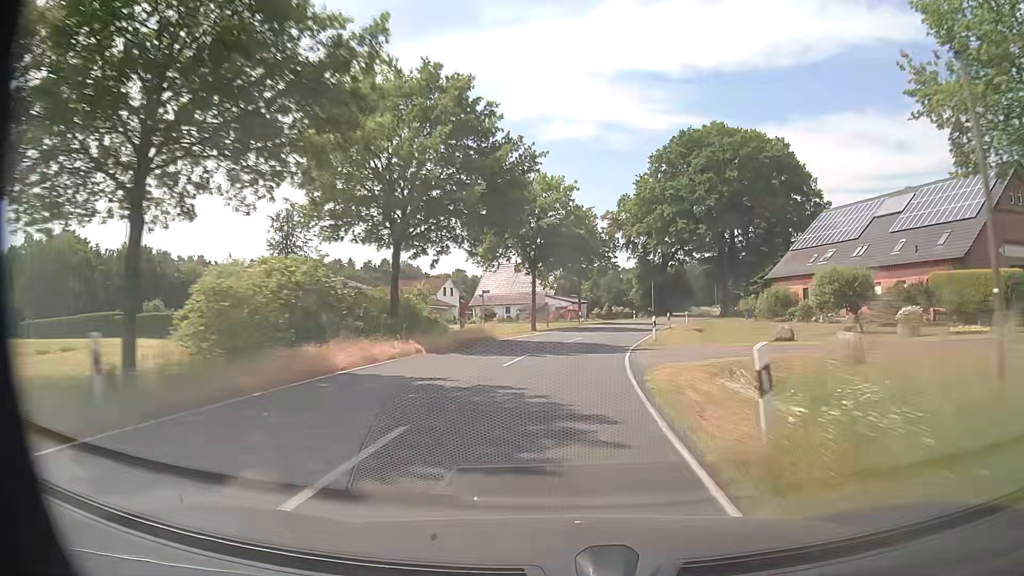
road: secondary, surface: asphalt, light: Day
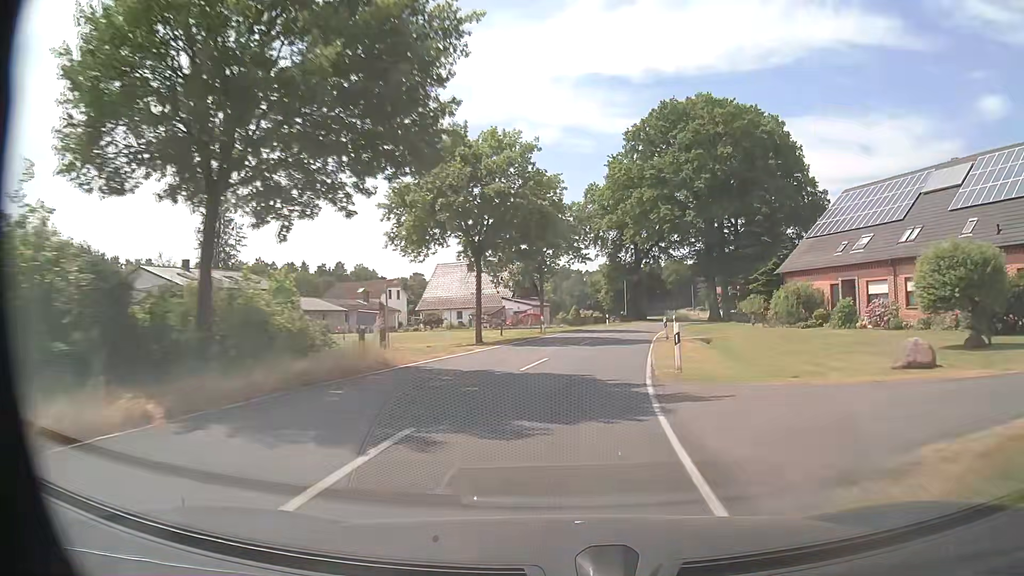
(+0.4, +12.2) m; +3°
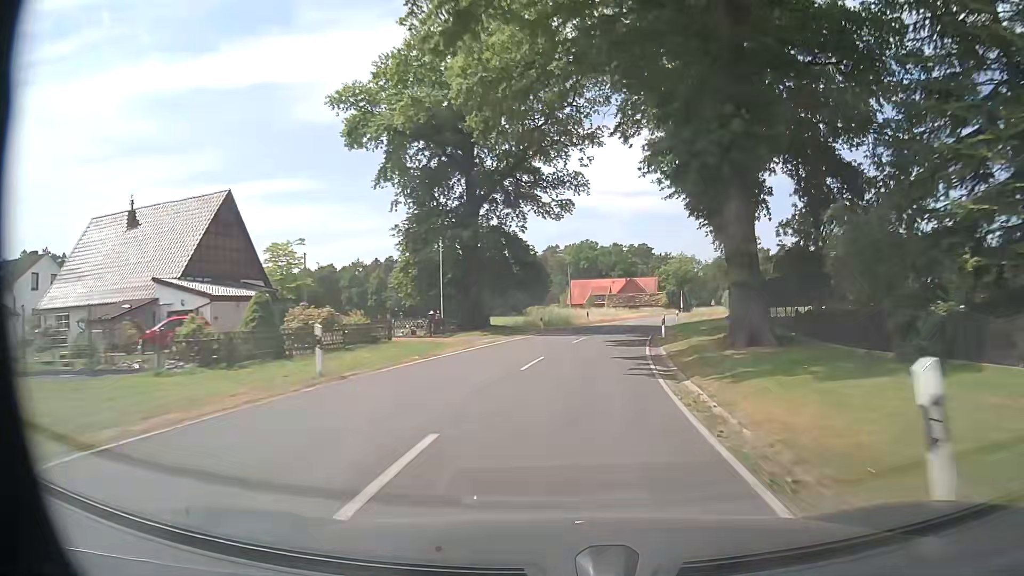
(+6.1, +47.7) m; +14°
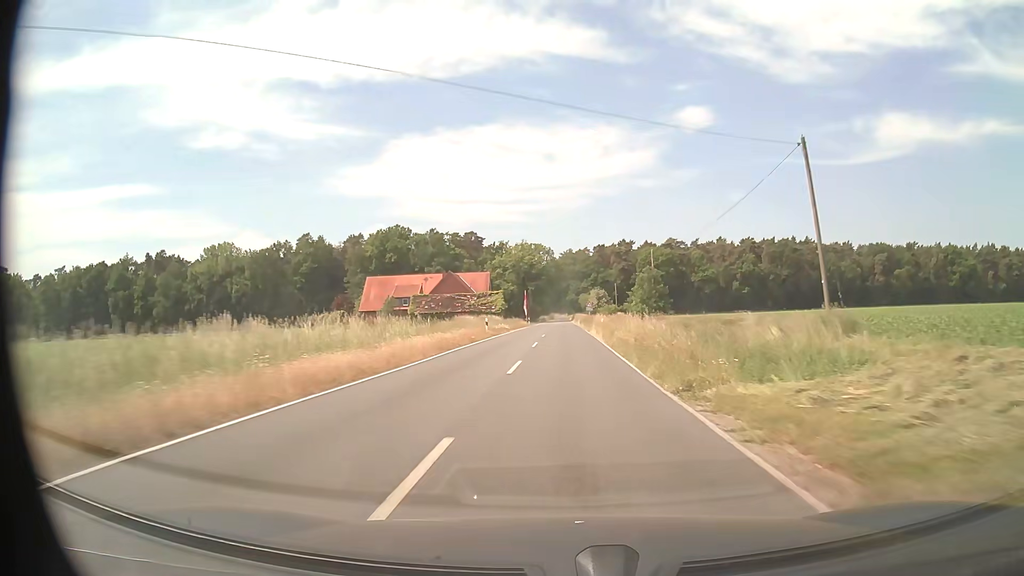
(+8.6, +59.1) m; +15°
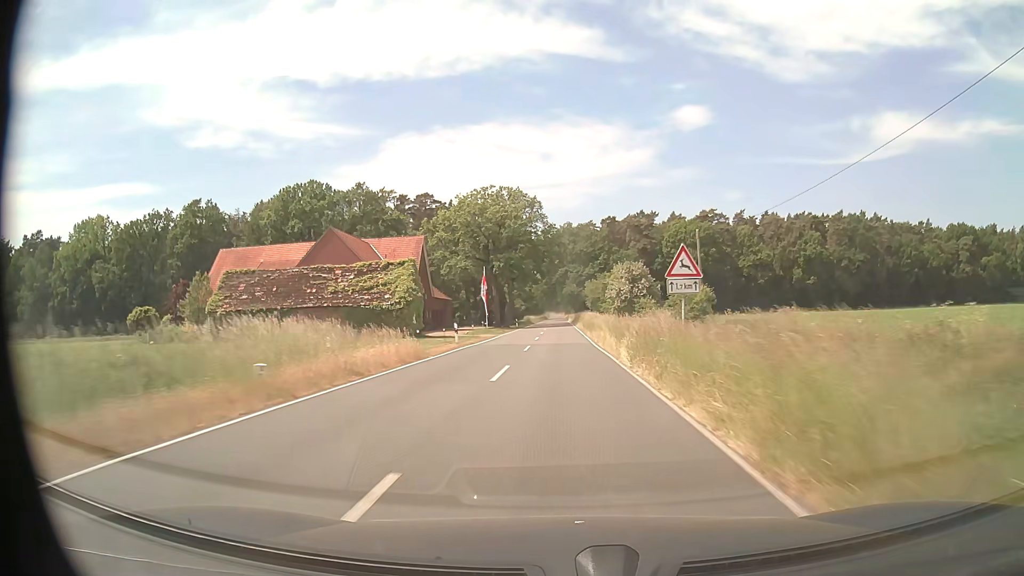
(+0.7, +61.9) m; 0°
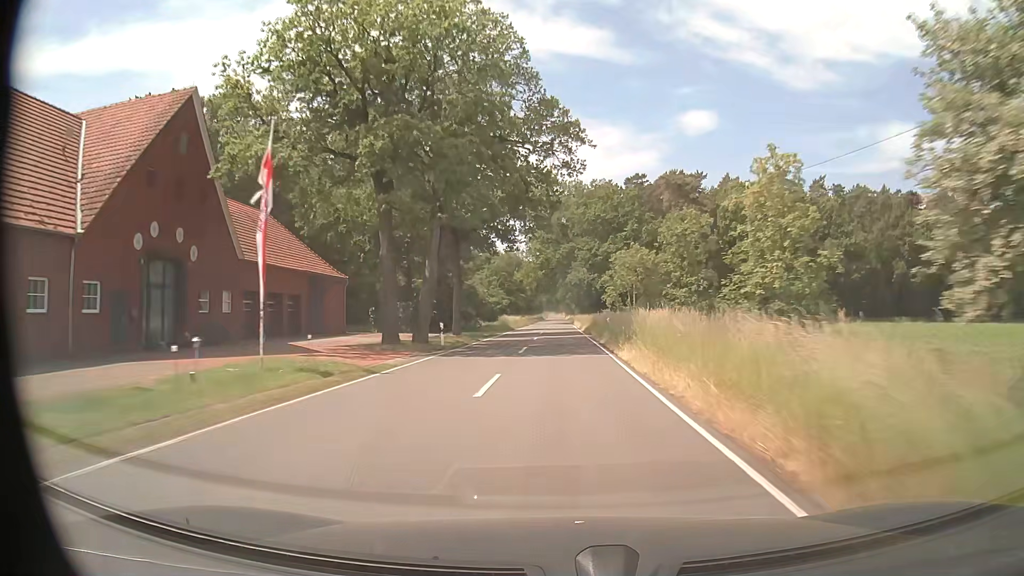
(-0.1, +50.3) m; 0°
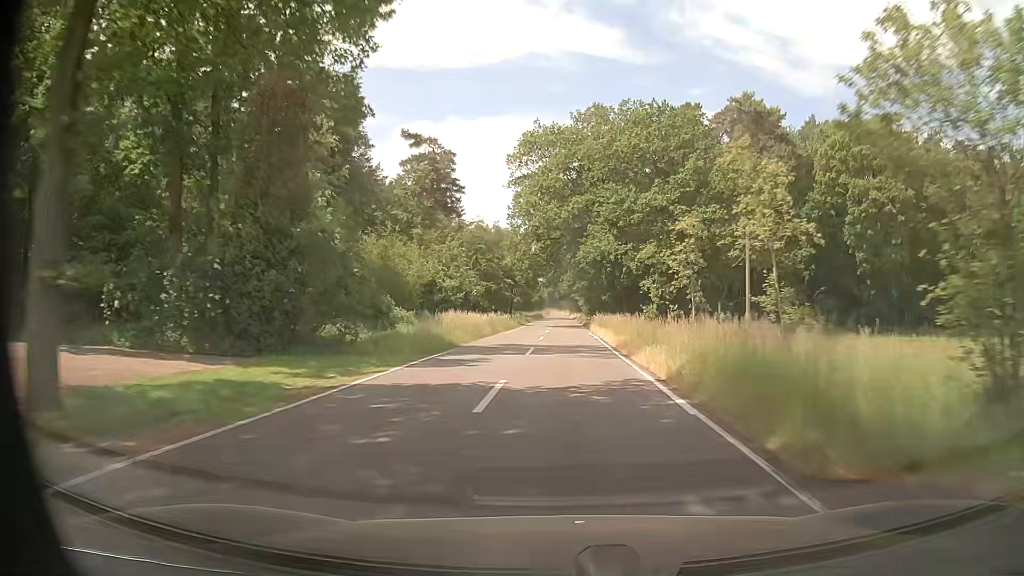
(0.0, +37.8) m; 0°
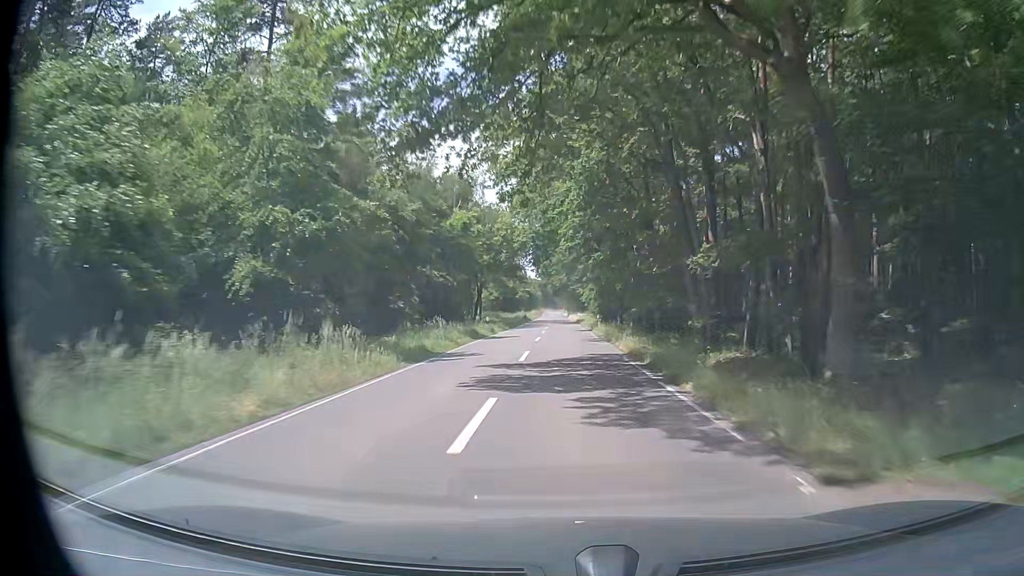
(0.0, +50.4) m; 0°
(0, +10) (0, +20) (0, +30) (0, +40) (0, +50) (0, +60) (0, +70) (0, +80) (0, +90) (0, +100) m
